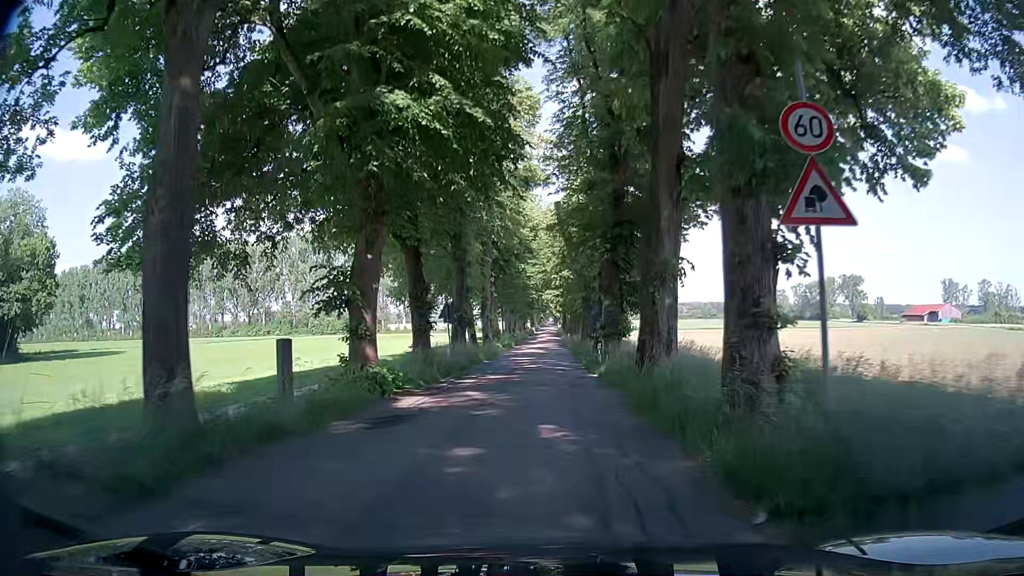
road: tertiary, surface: asphalt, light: Day
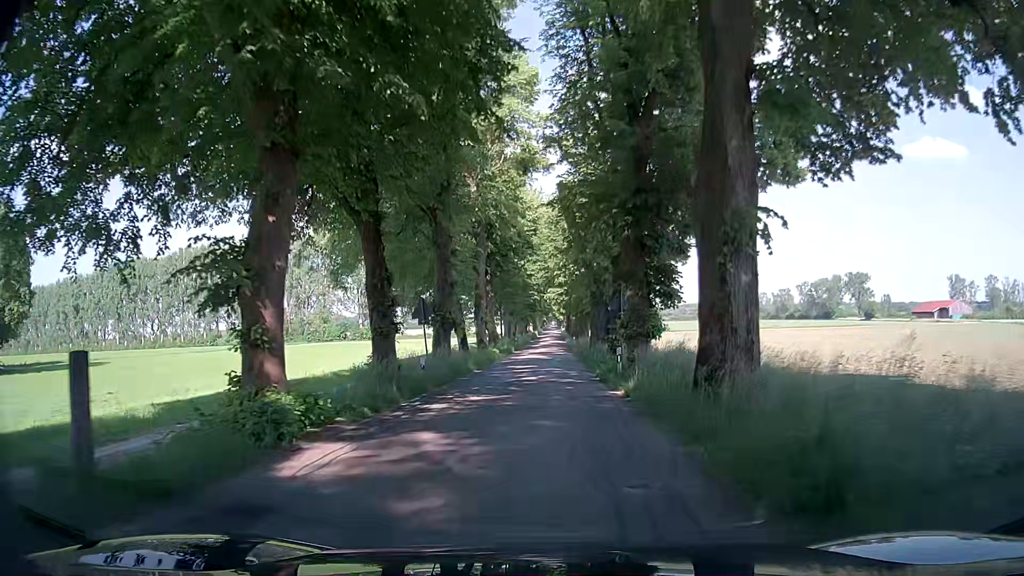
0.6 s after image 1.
(0.0, +6.6) m; +1°
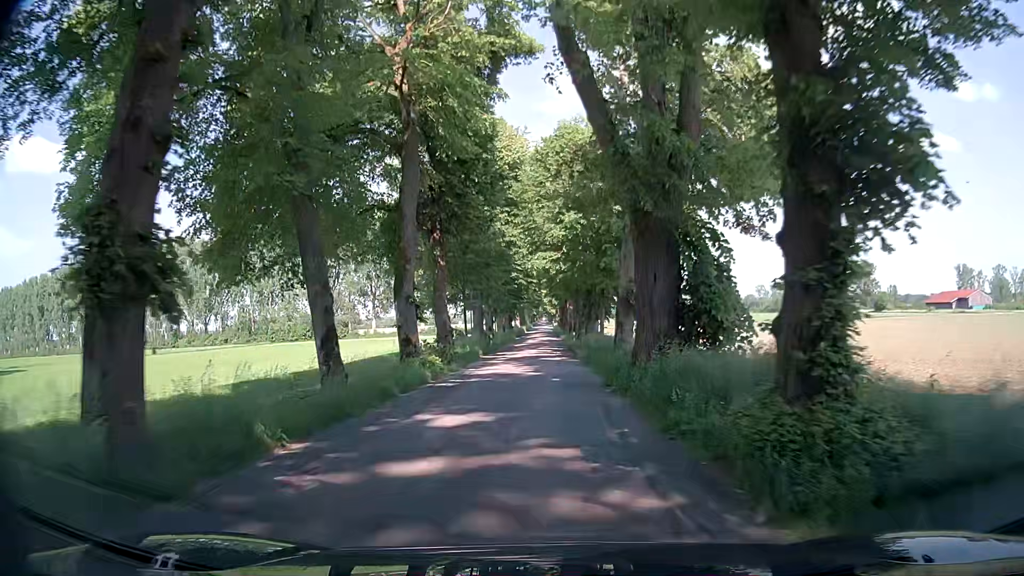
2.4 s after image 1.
(-0.4, +22.1) m; 0°
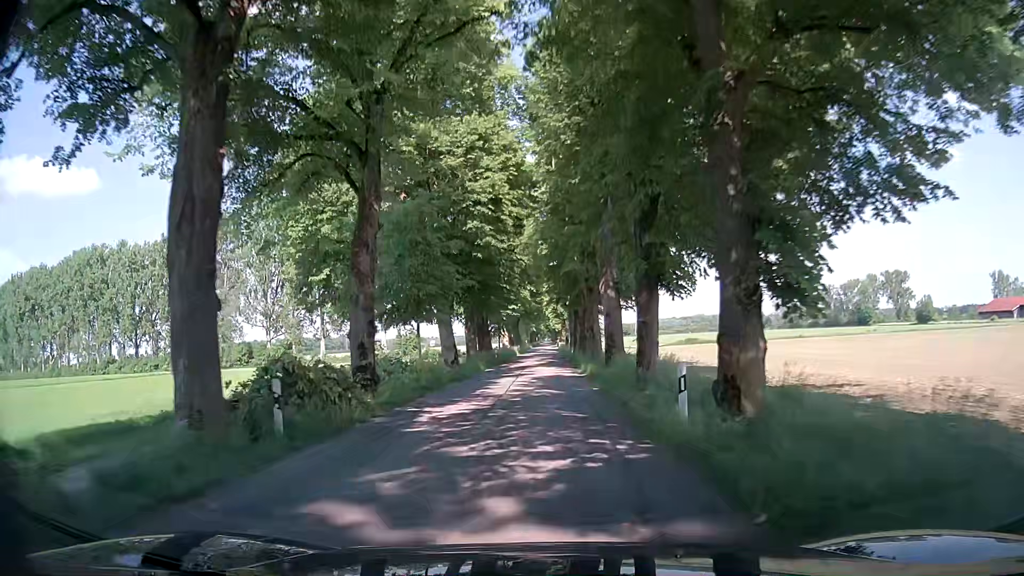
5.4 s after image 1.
(-0.6, +41.6) m; -1°
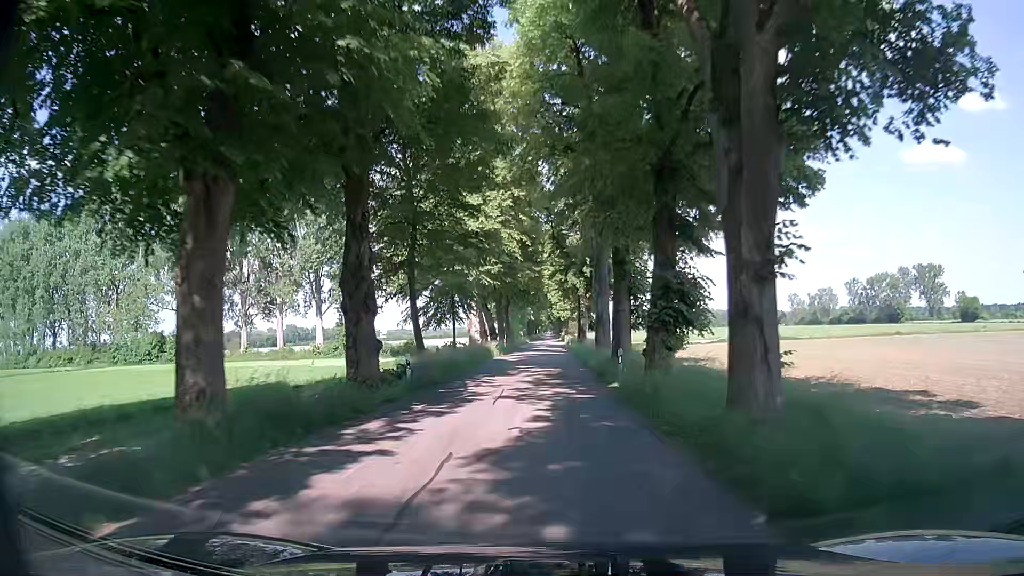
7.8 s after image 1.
(+0.1, +35.8) m; 0°
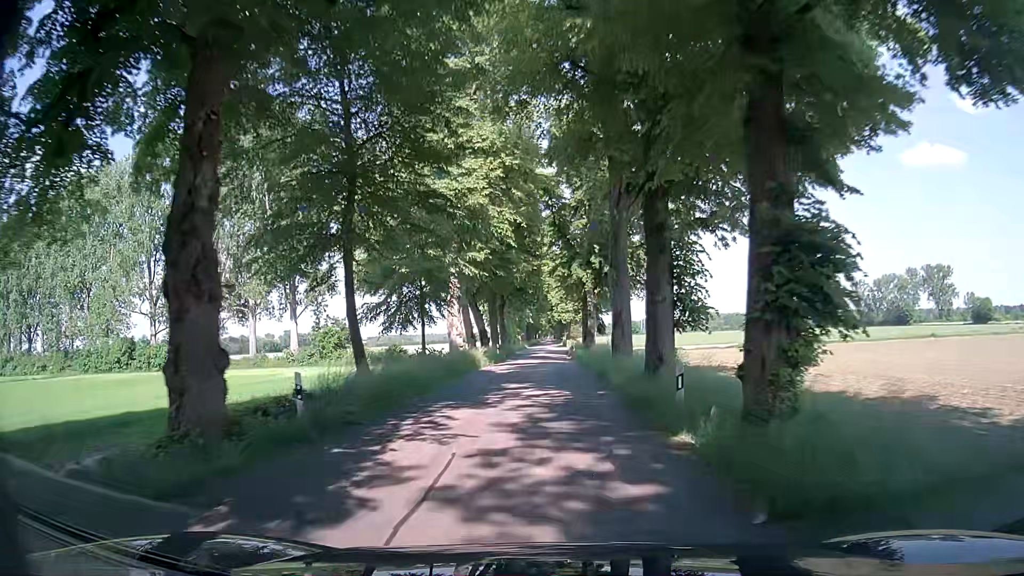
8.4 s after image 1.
(0.0, +9.1) m; 0°
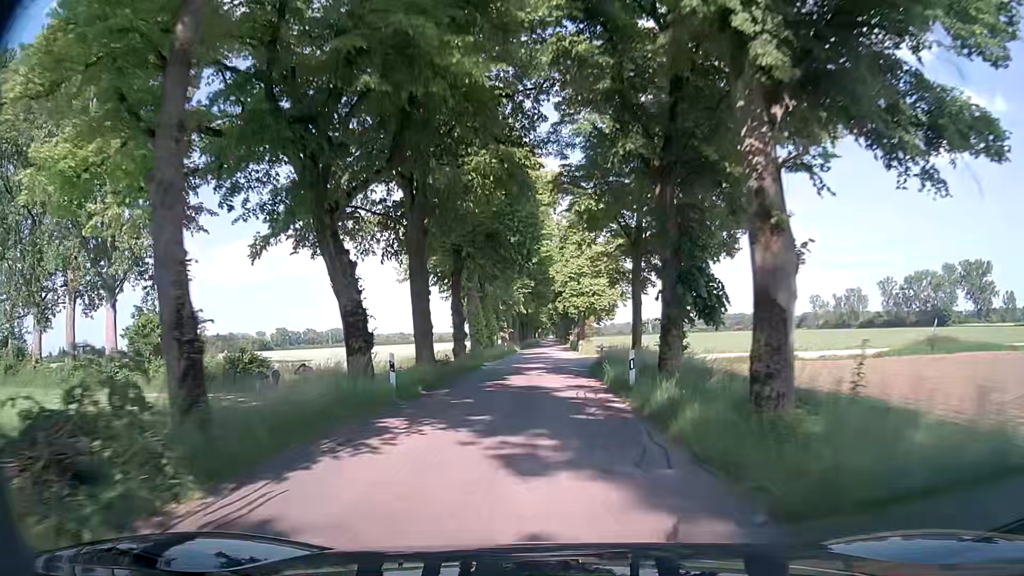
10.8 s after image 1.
(+0.2, +35.8) m; 0°
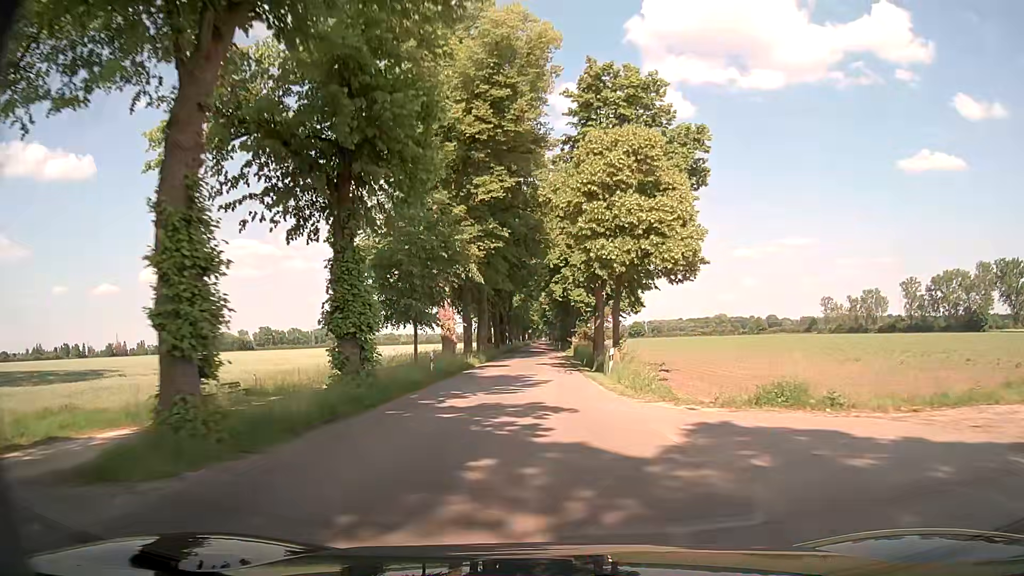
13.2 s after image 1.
(+0.4, +35.3) m; +1°
(0, +10) (0, +20) (0, +30) (0, +40) (0, +50) (0, +60) (0, +70) (0, +80) (0, +90) (0, +100) m
